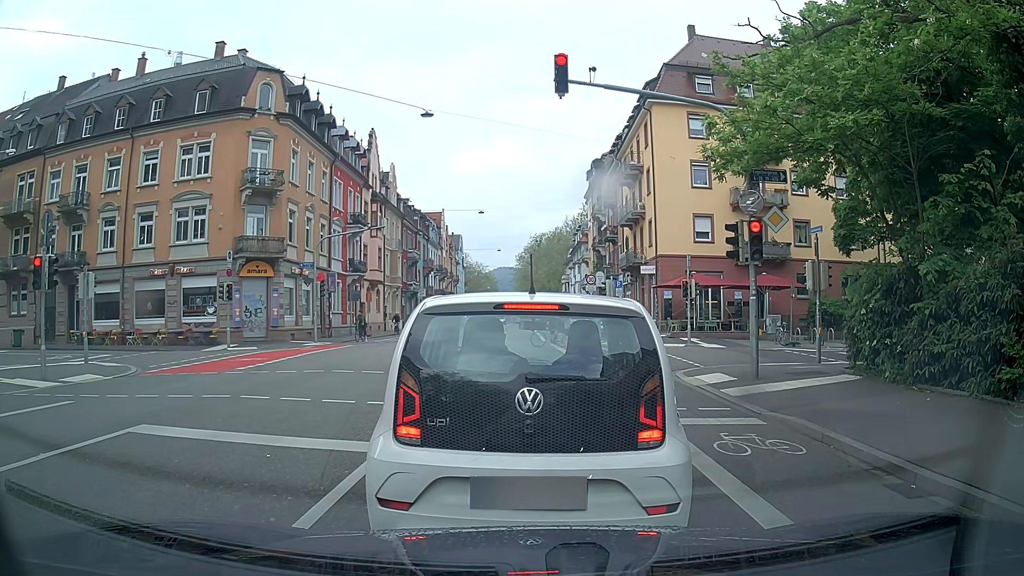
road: secondary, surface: asphalt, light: Day
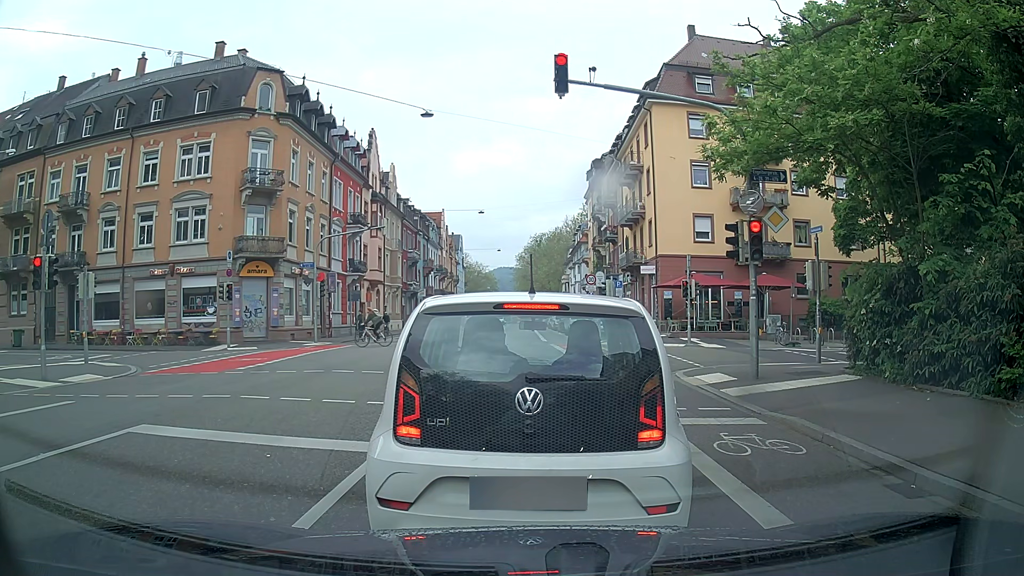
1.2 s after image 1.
(0.0, 0.0) m; 0°
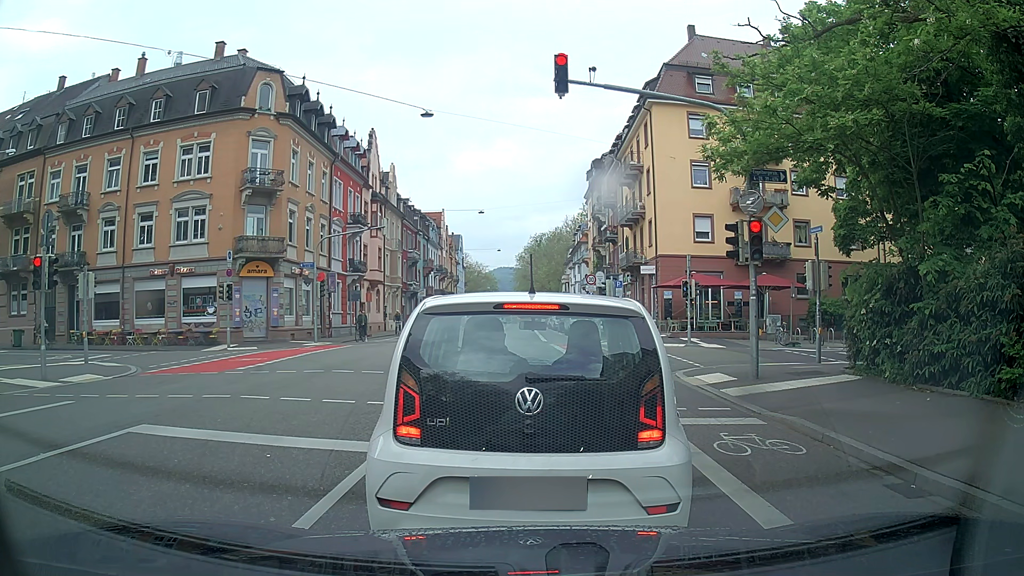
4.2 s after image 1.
(0.0, 0.0) m; 0°
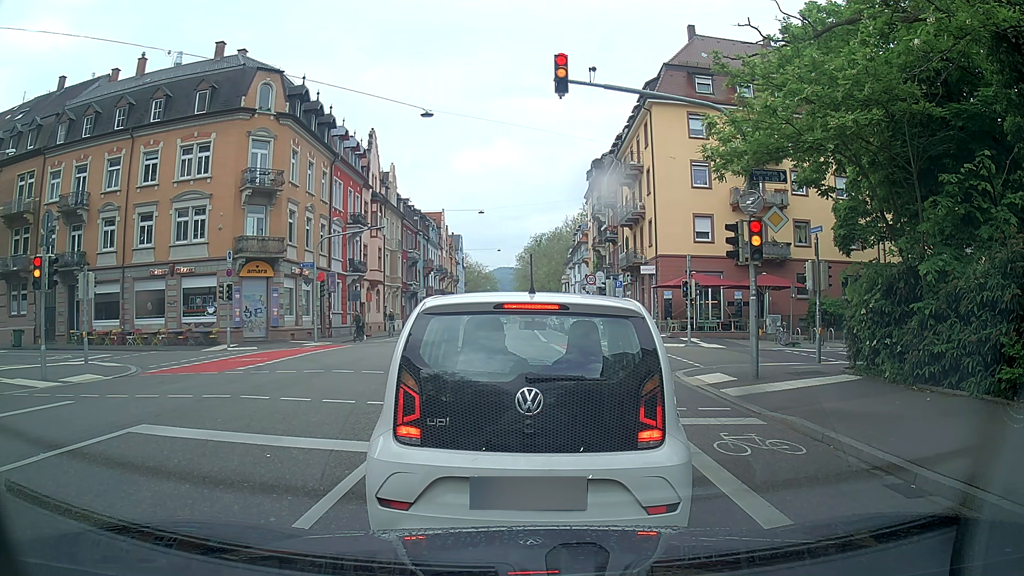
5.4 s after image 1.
(0.0, 0.0) m; 0°
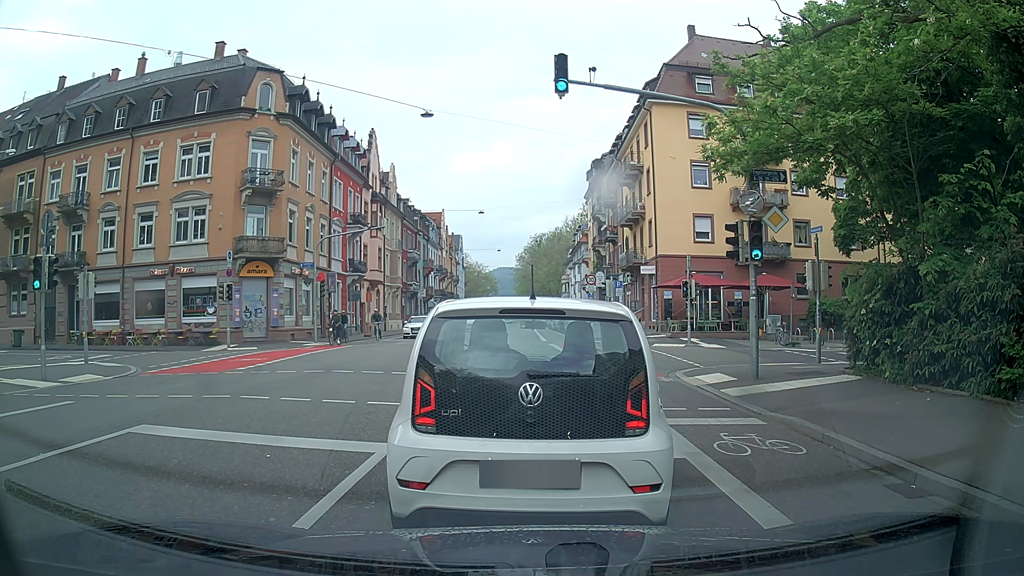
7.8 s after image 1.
(0.0, 0.0) m; 0°
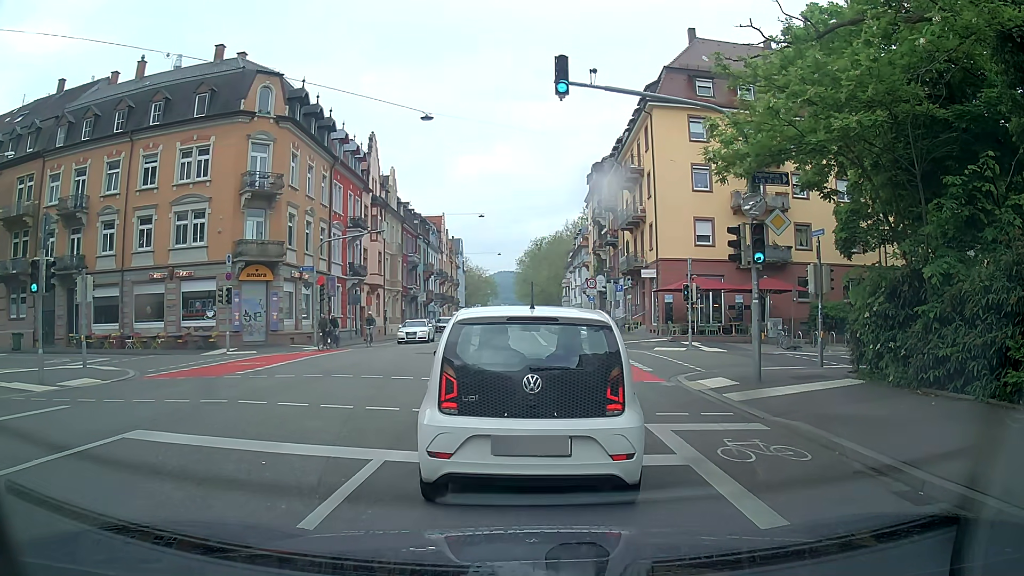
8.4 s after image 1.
(0.0, +0.1) m; 0°
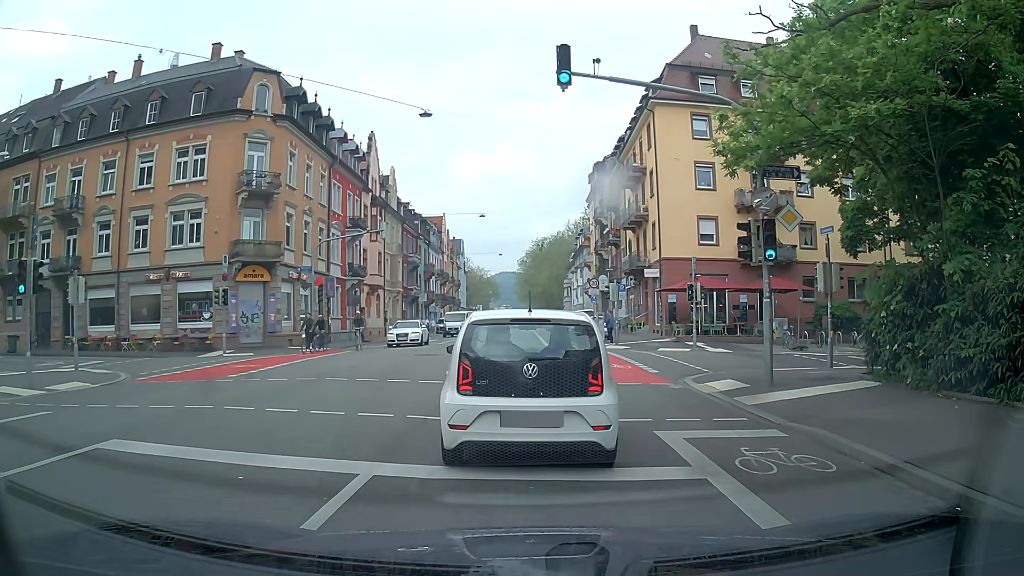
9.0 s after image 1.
(0.0, +0.6) m; 0°
